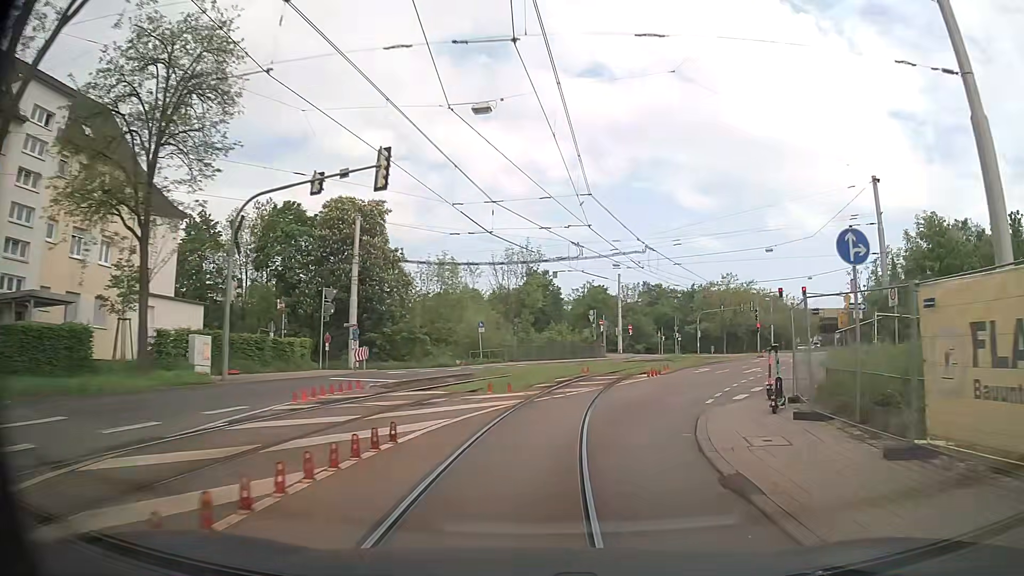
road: secondary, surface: asphalt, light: Day
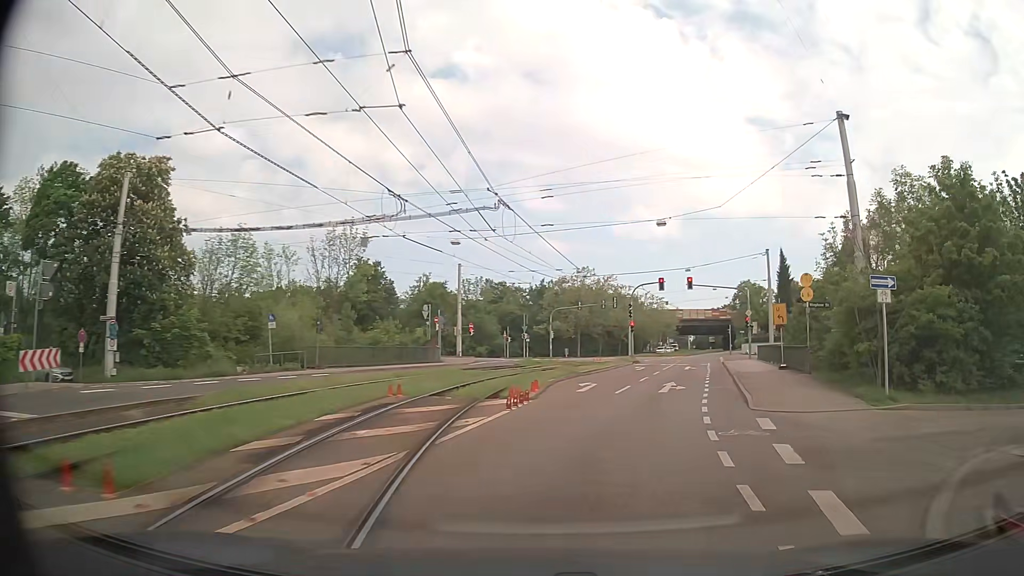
(+1.4, +12.5) m; +13°
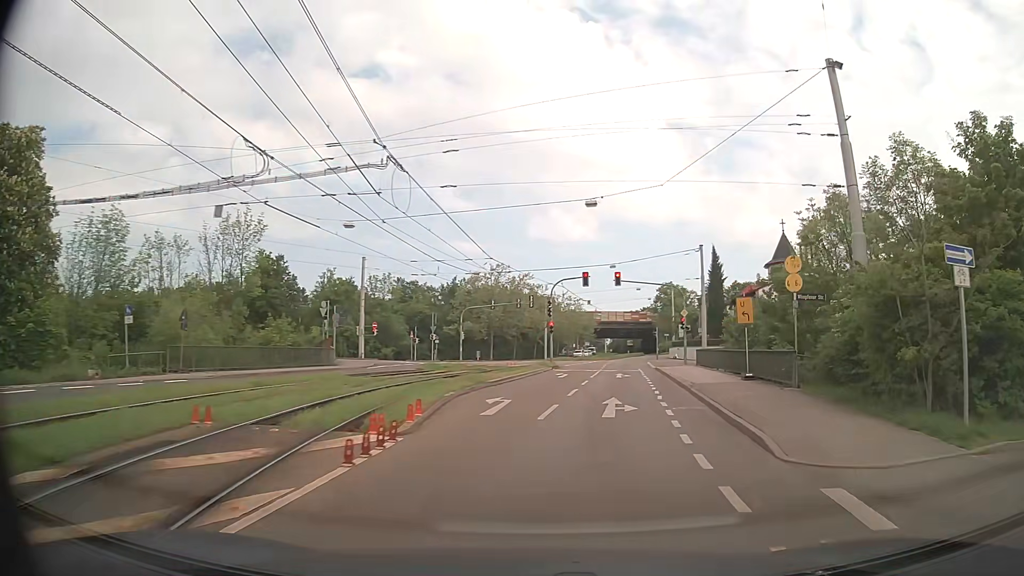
(+0.5, +6.2) m; +8°
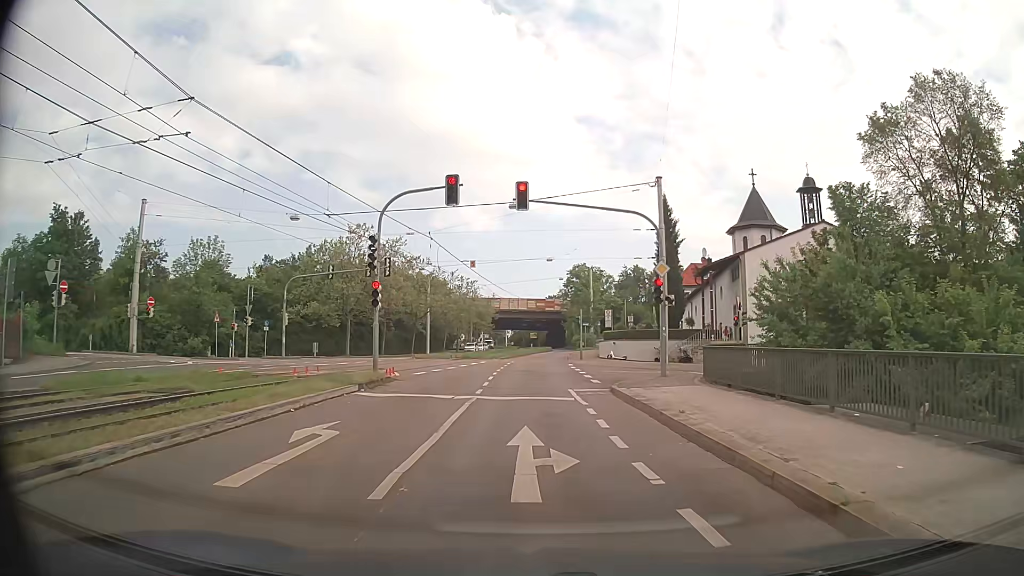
(+3.1, +24.6) m; +9°
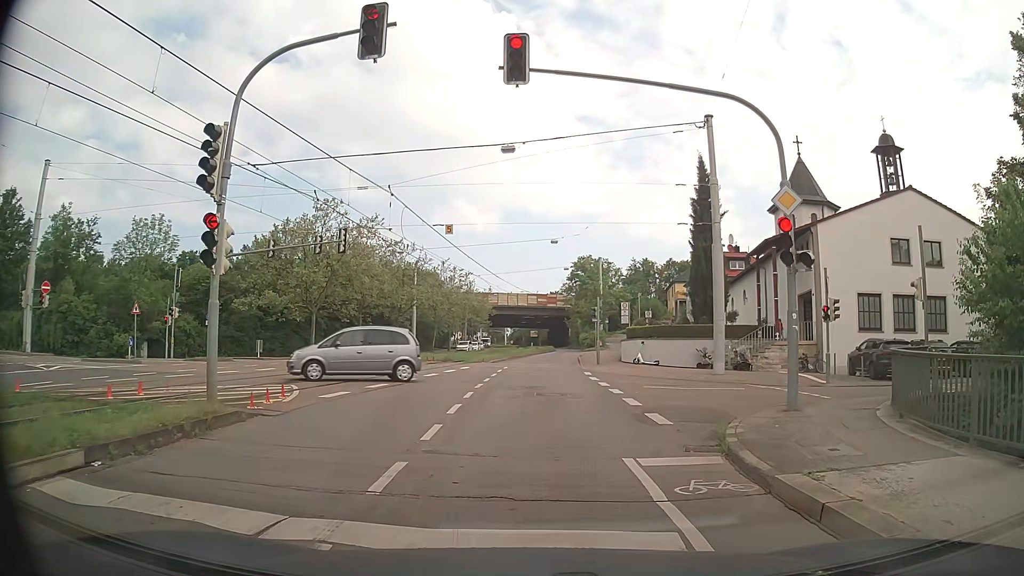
(0.0, +11.0) m; 0°
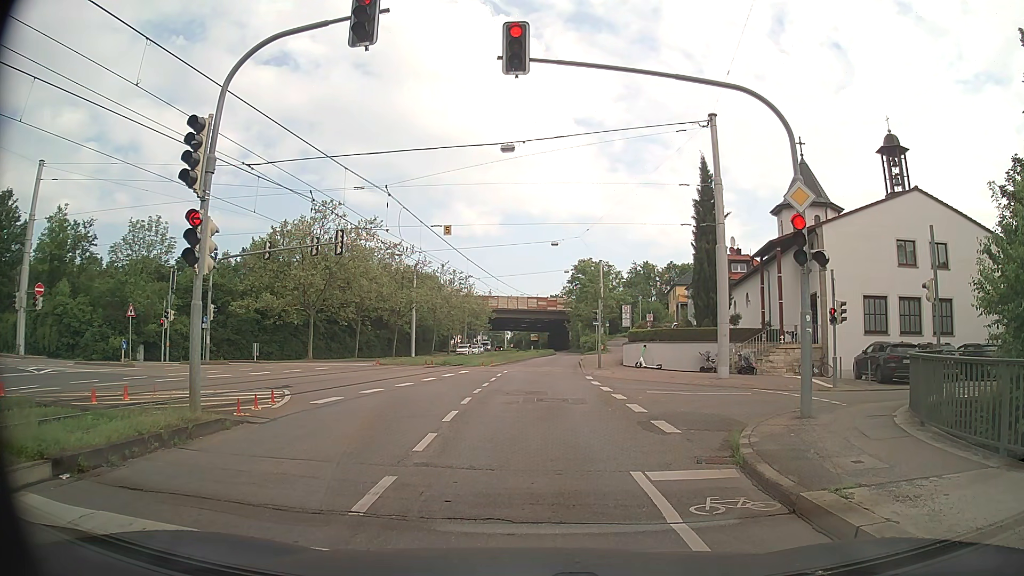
(0.0, +0.7) m; 0°
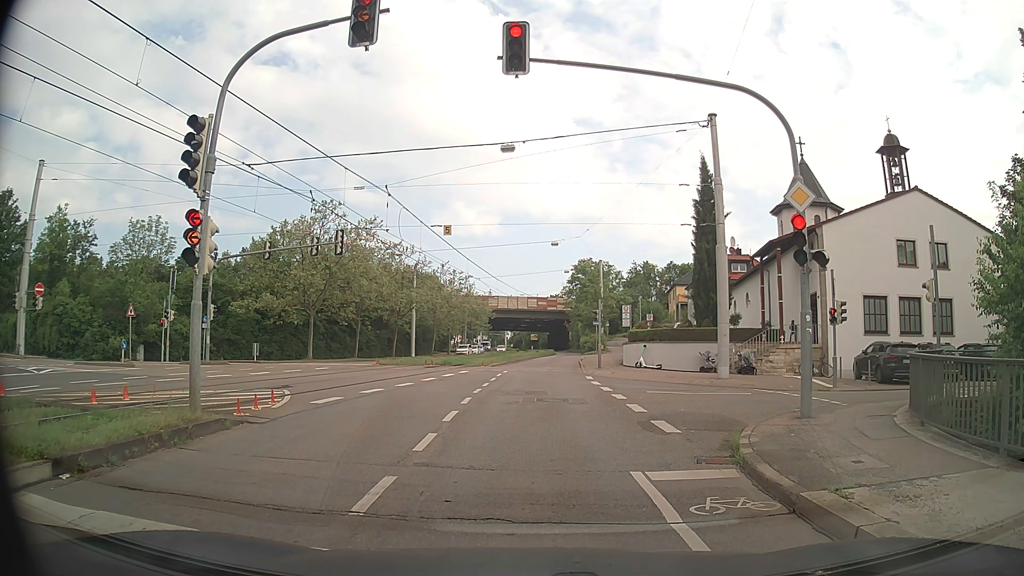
(0.0, 0.0) m; 0°
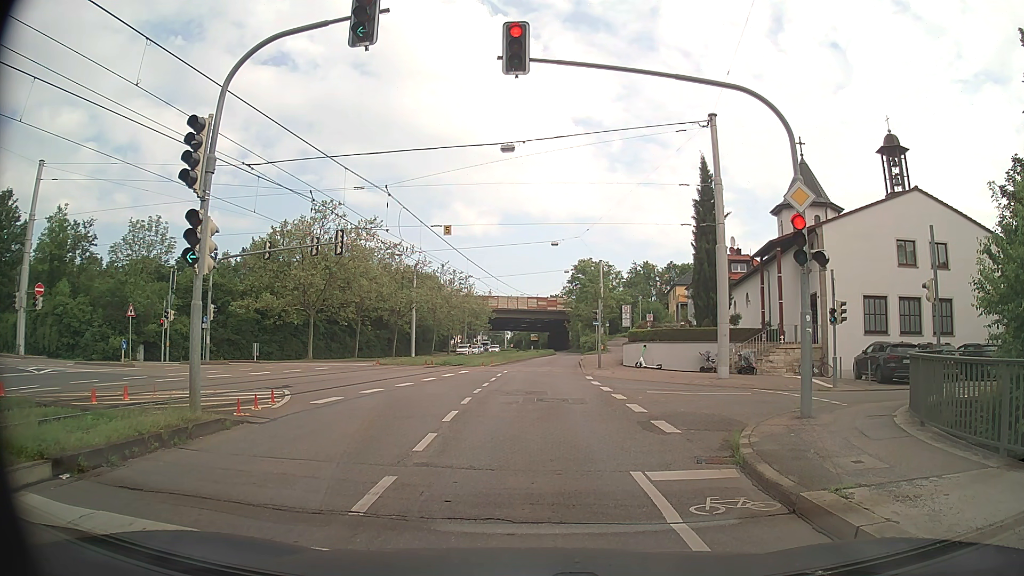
(0.0, 0.0) m; 0°
